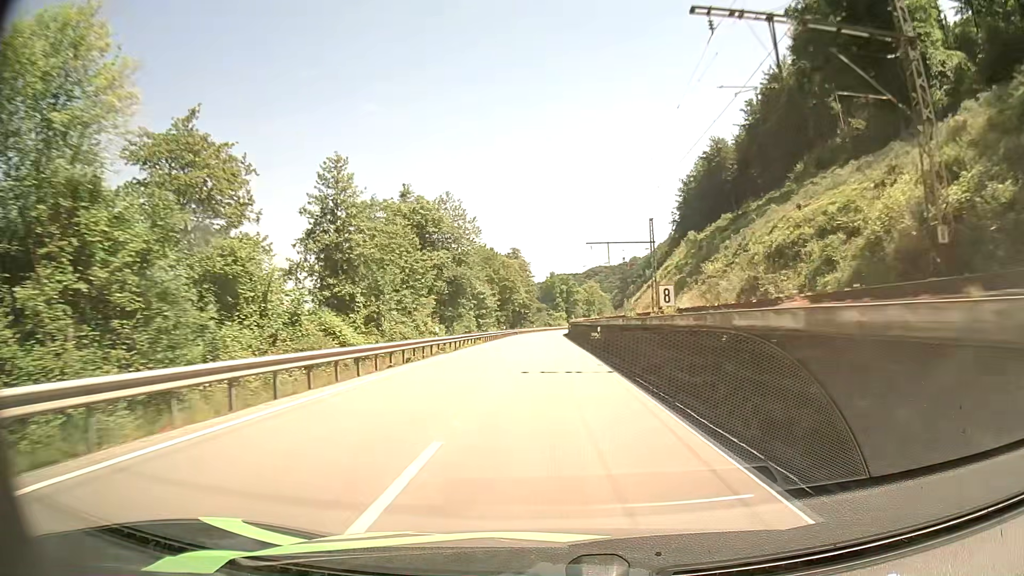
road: primary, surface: asphalt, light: Day
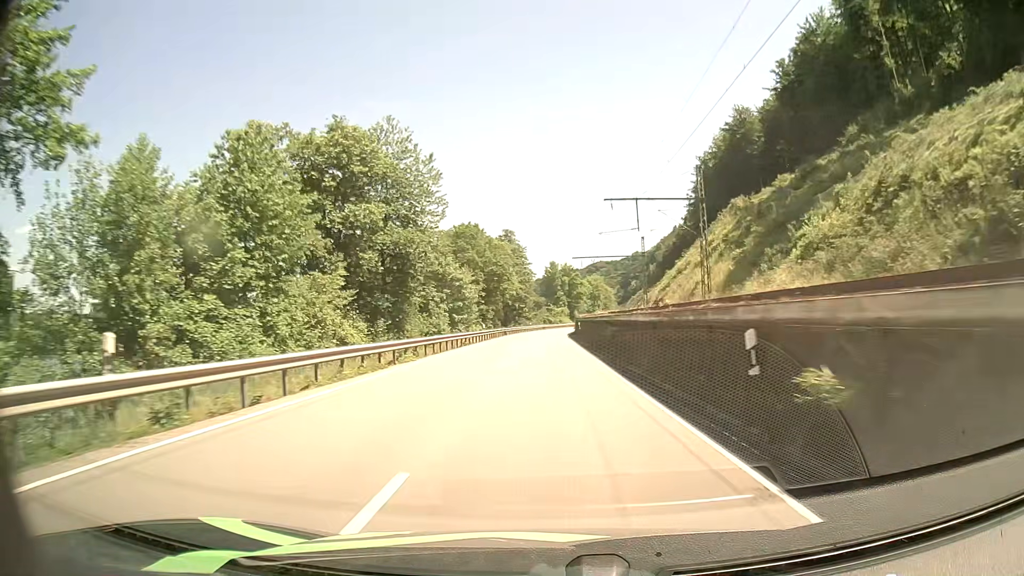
(+0.1, +25.3) m; 0°
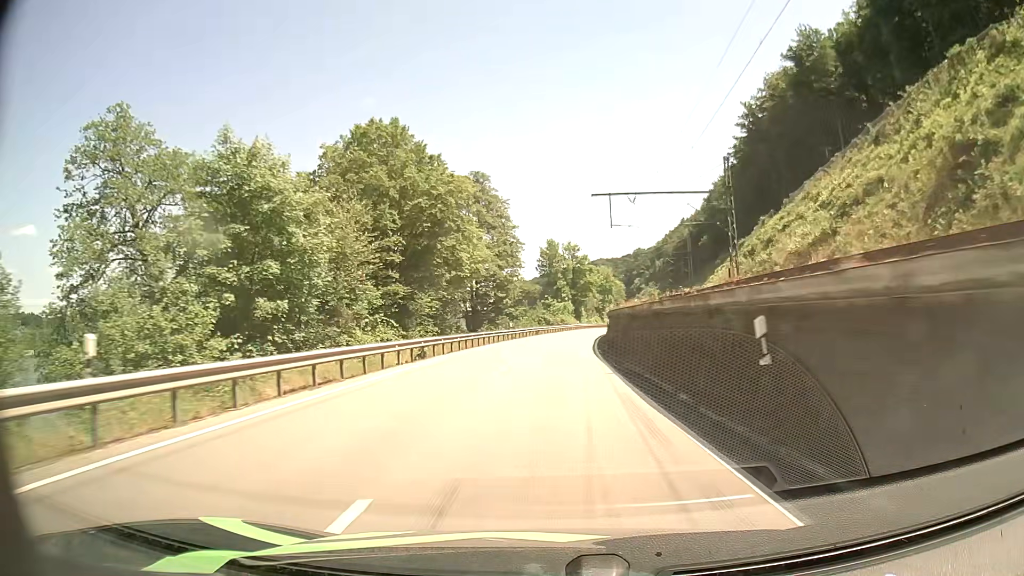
(0.0, +48.4) m; 0°
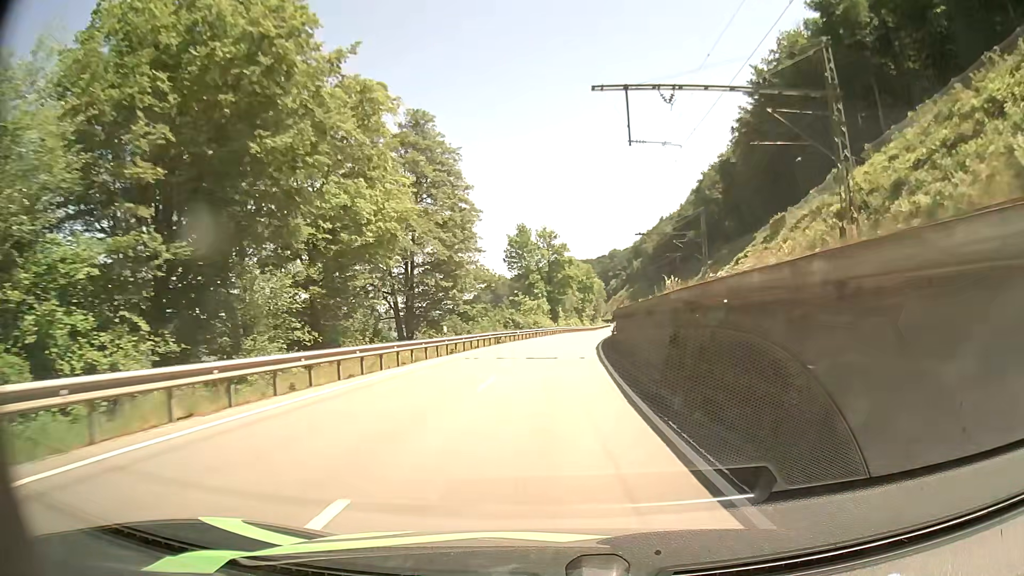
(+0.4, +23.7) m; +2°
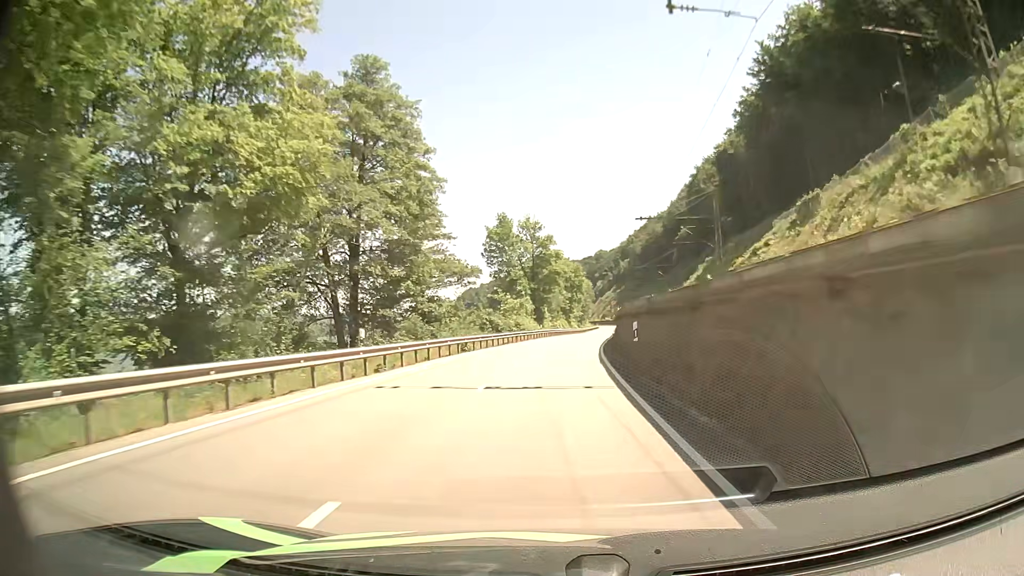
(+0.1, +12.0) m; +1°
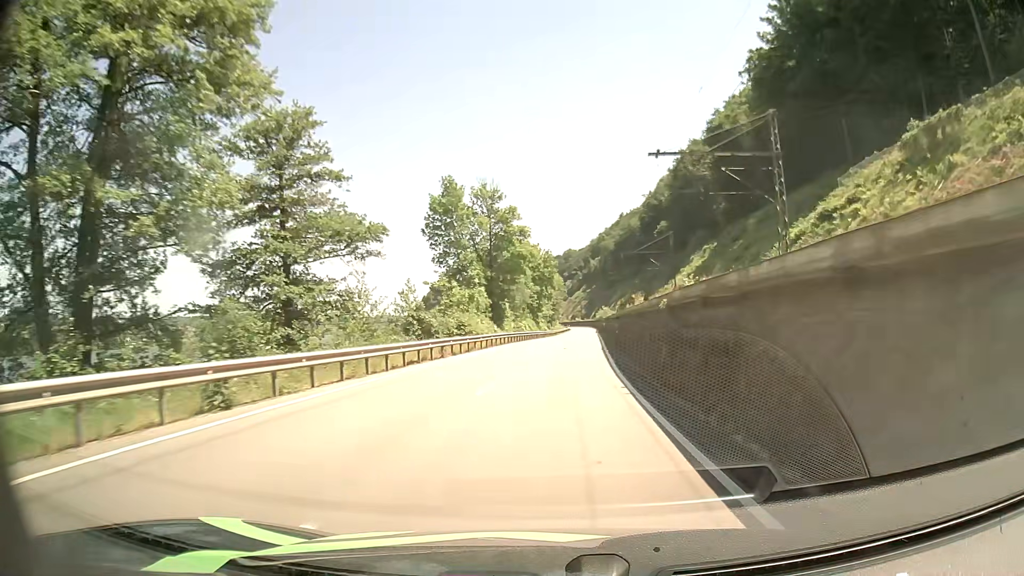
(+0.5, +24.4) m; +3°
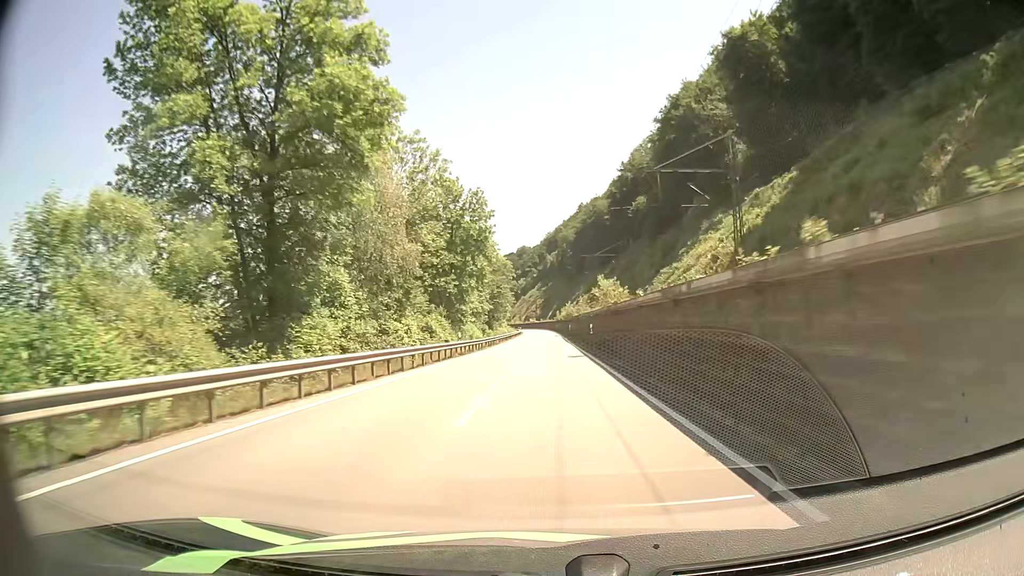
(+2.1, +50.8) m; +4°
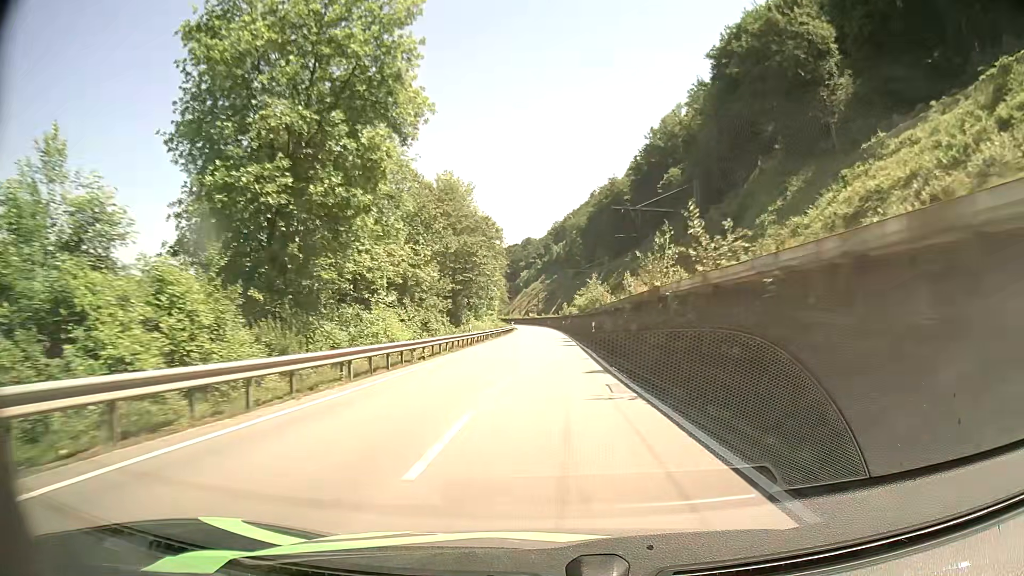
(0.0, +39.0) m; 0°
(0, +10) (0, +20) (0, +30) (0, +40) (0, +50) (0, +60) (0, +70) (0, +80) (0, +90) (0, +100) m
